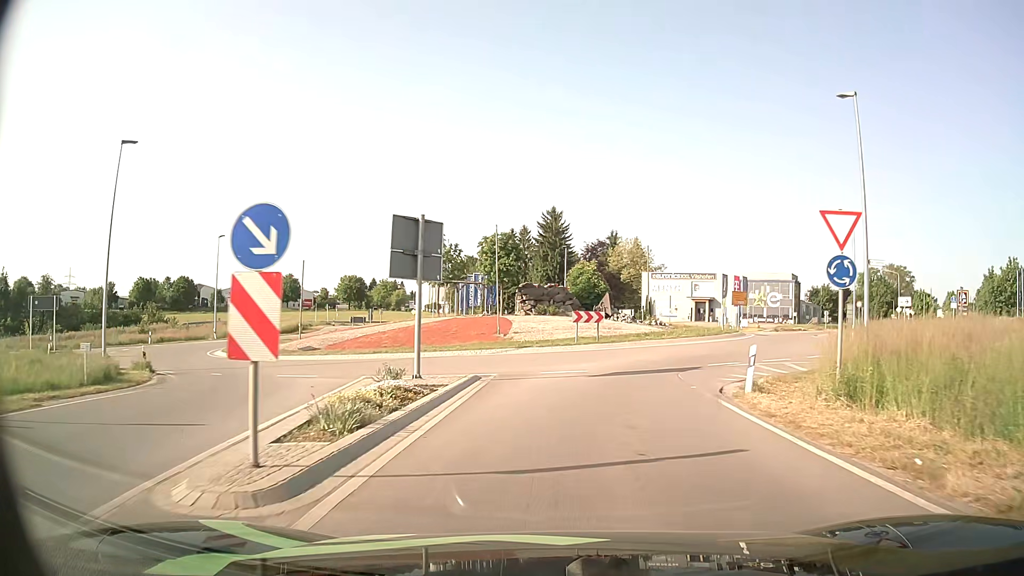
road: tertiary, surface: asphalt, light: Day
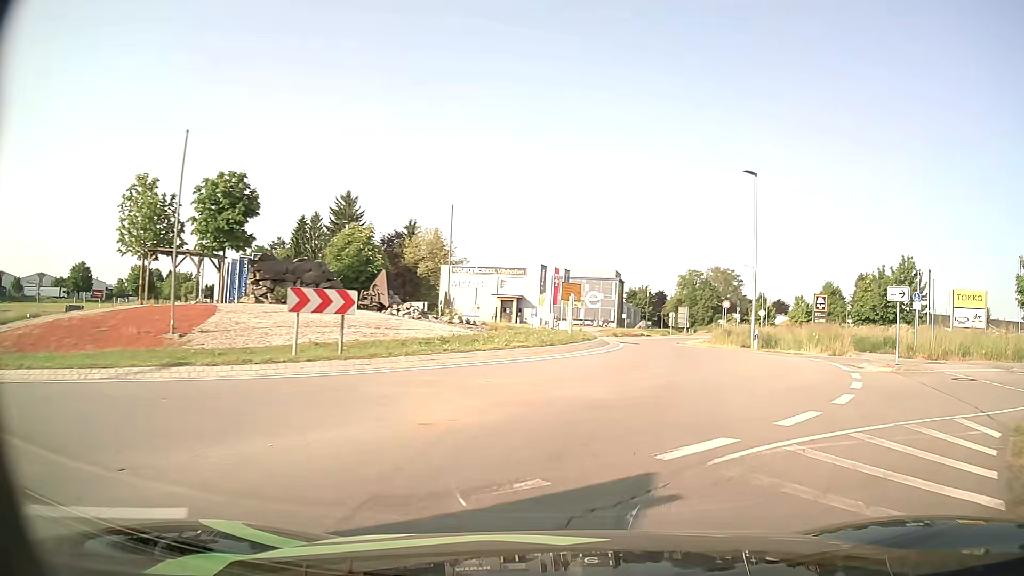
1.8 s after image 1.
(+1.9, +16.0) m; +17°
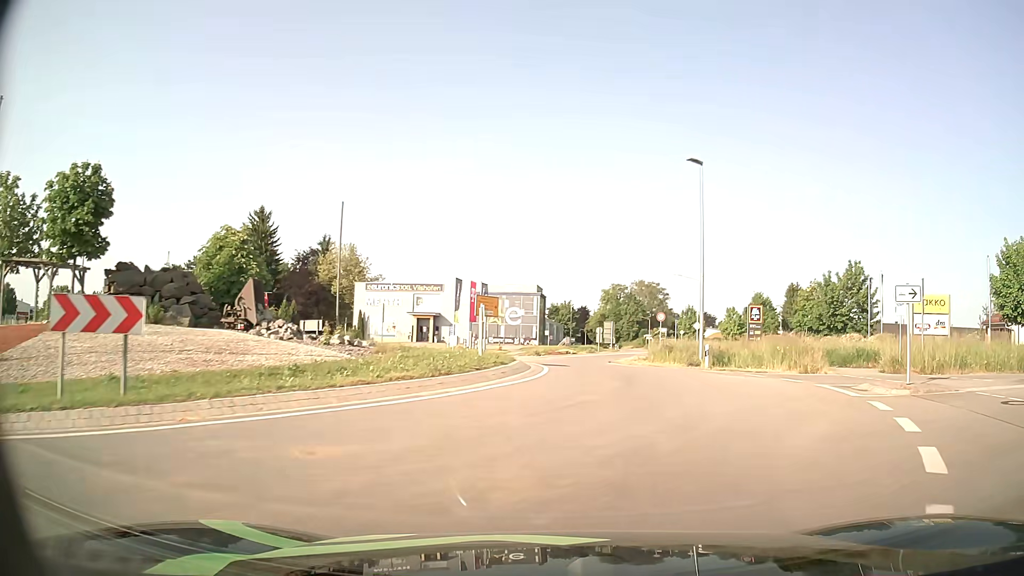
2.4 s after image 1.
(+0.4, +5.5) m; +8°
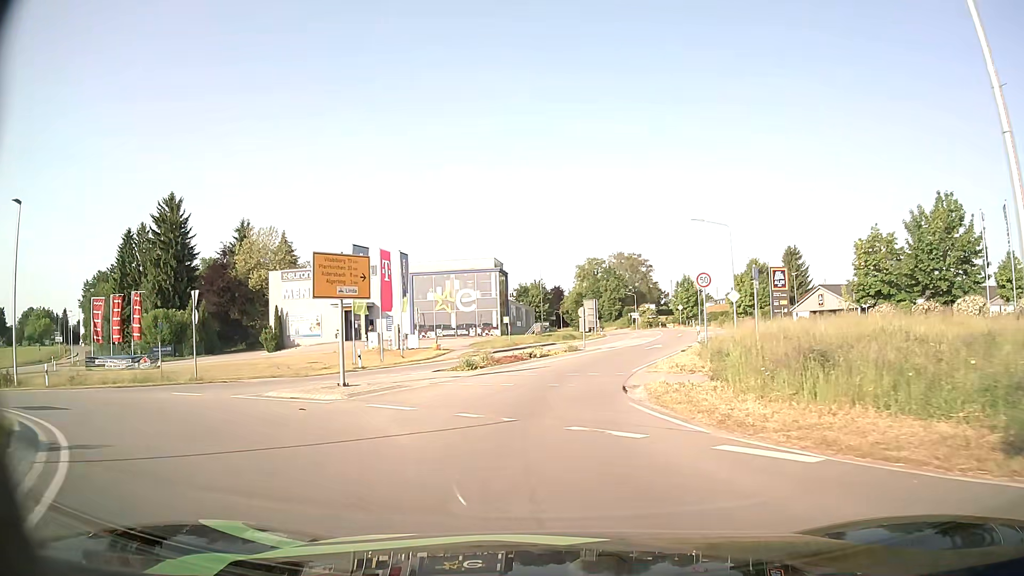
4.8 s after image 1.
(+0.8, +23.8) m; +1°
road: secondary
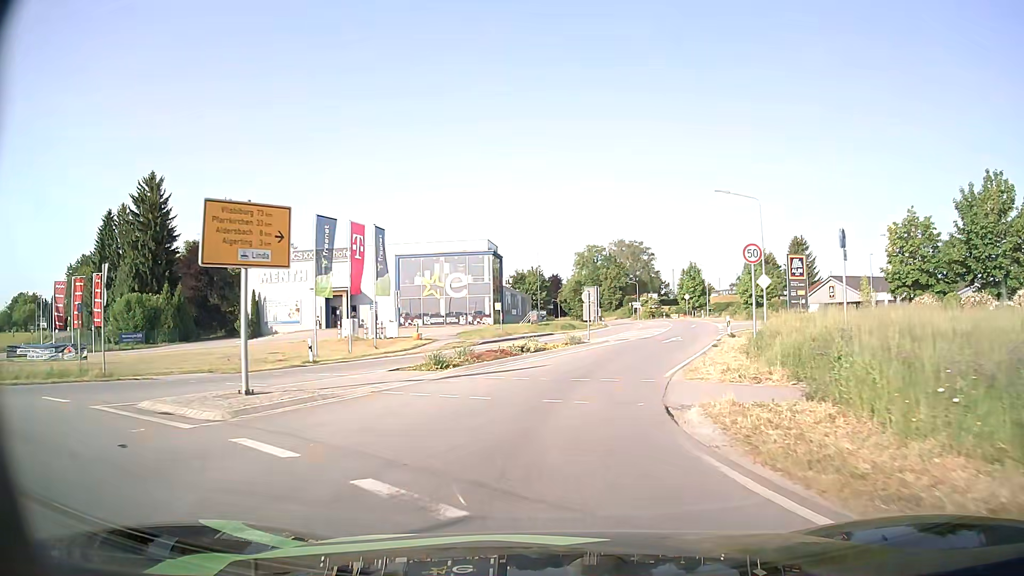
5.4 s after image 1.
(0.0, +6.5) m; 0°
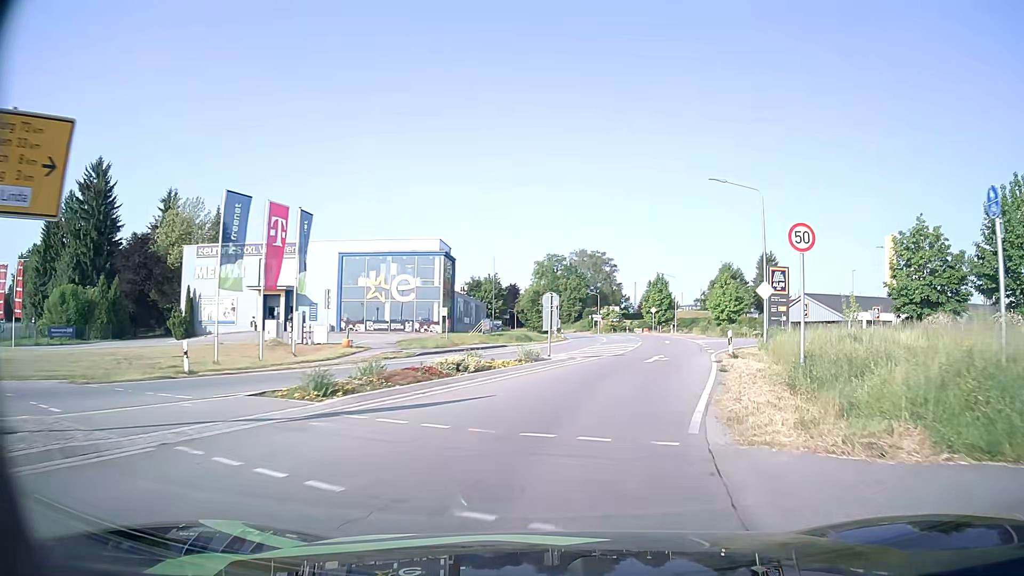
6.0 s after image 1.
(+0.2, +6.7) m; +4°
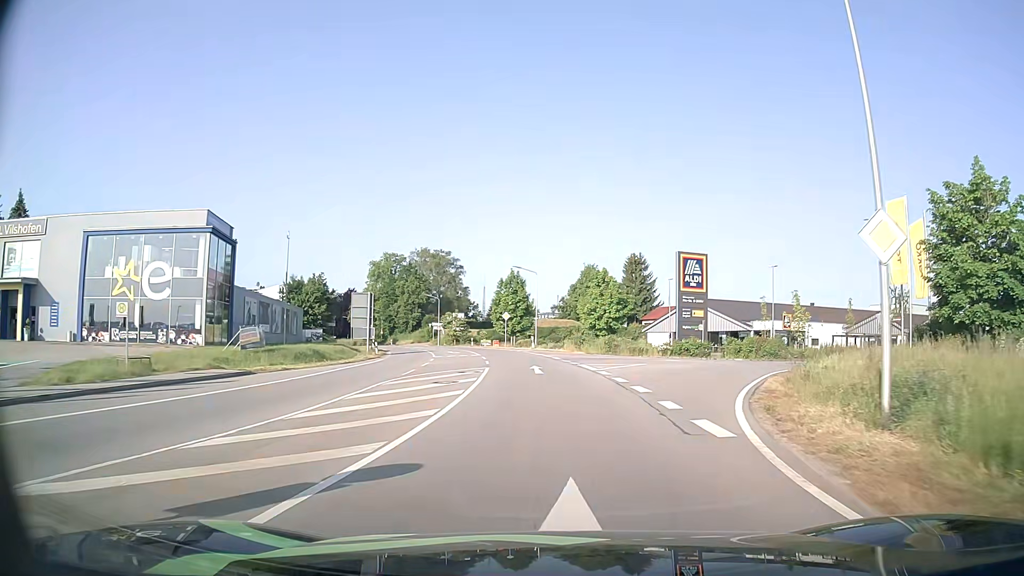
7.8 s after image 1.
(+2.7, +21.2) m; +13°
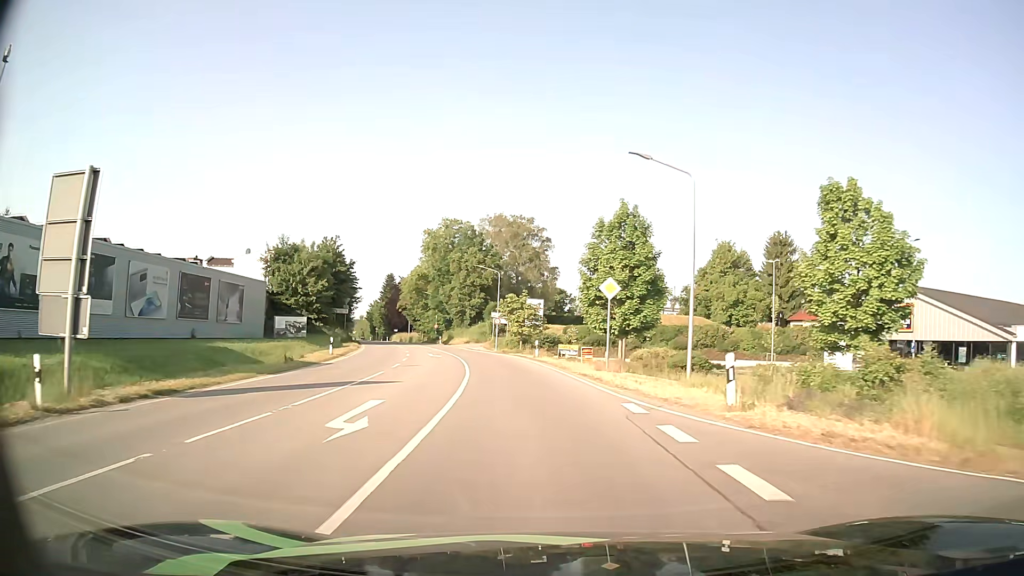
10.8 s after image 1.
(-2.4, +39.7) m; -9°
(0, +10) (-1, +20) (-2, +30) (-4, +40) (-6, +50) (-8, +59) (-11, +69) (-14, +79) (-17, +88) (-20, +98) m
